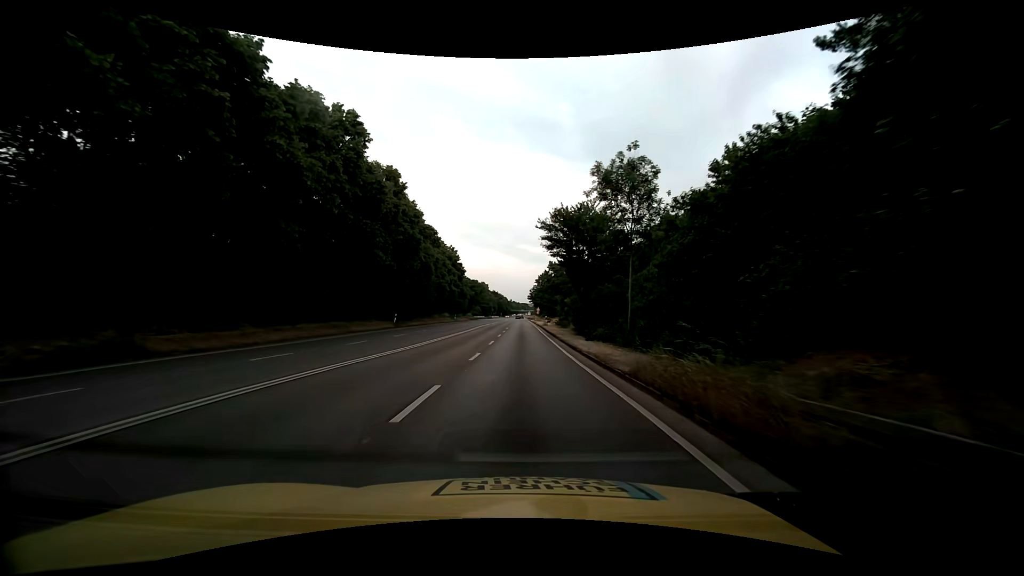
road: trunk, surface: asphalt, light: Day
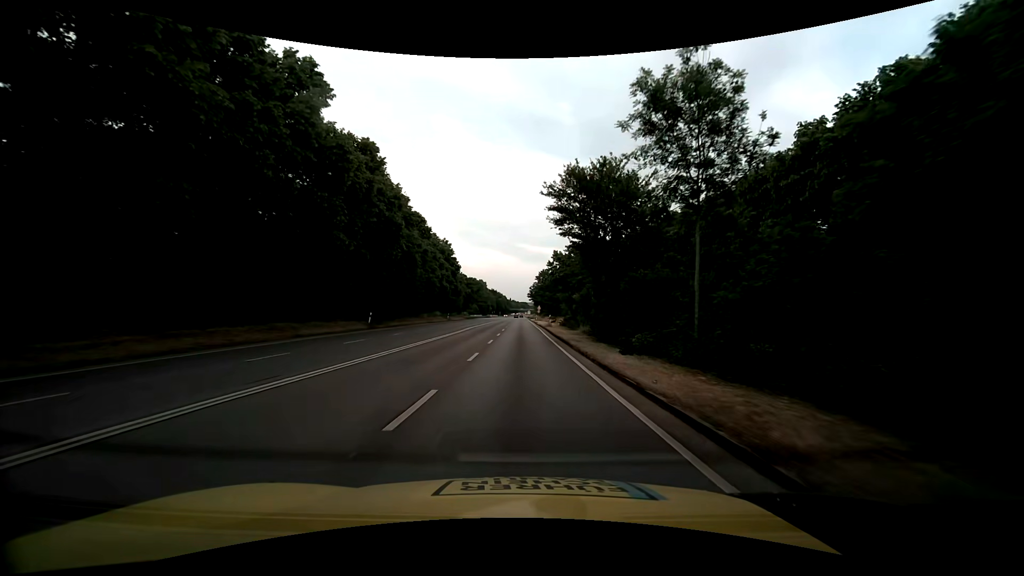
(0.0, +9.4) m; 0°
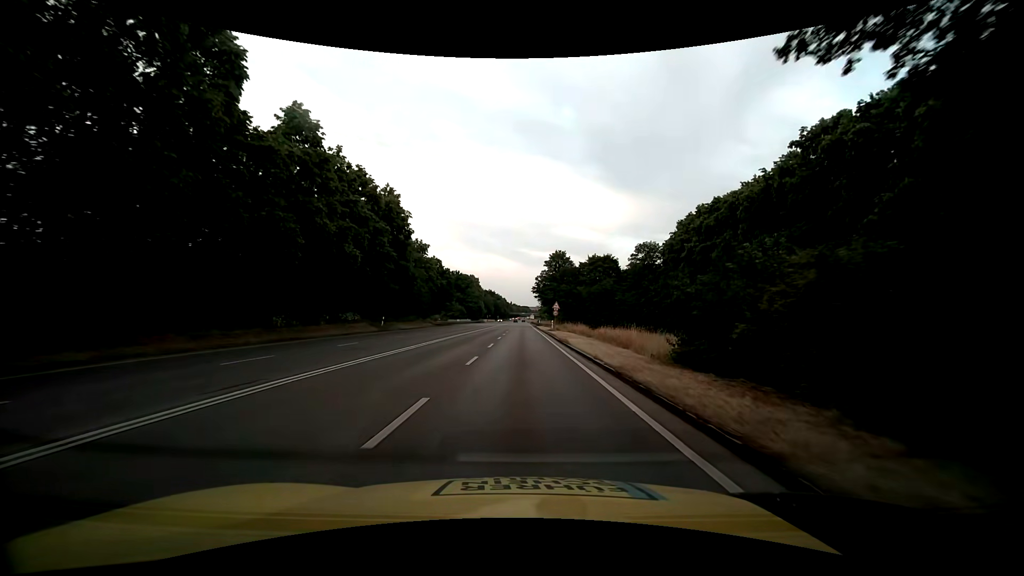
(+0.2, +47.3) m; 0°
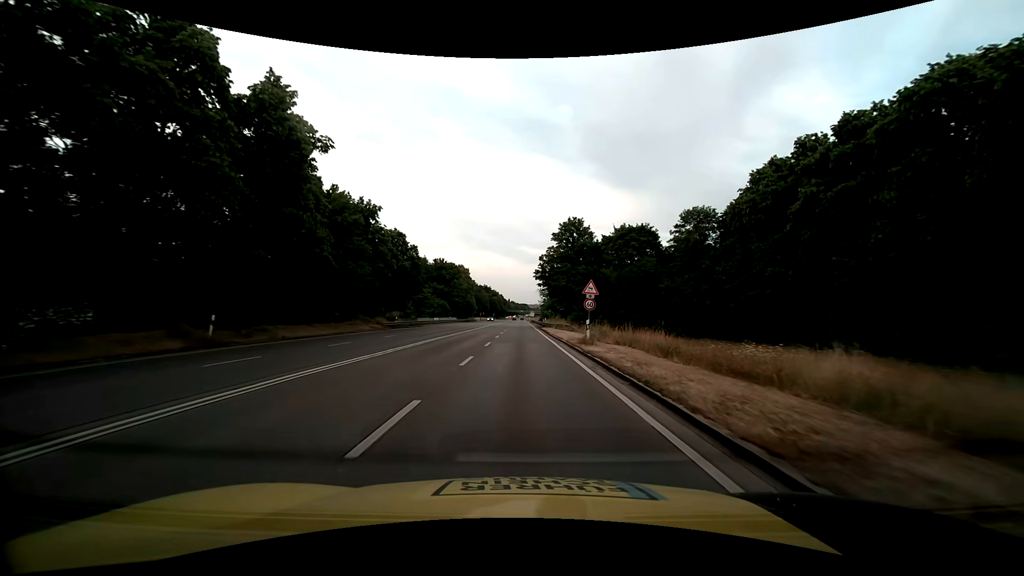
(-0.1, +28.3) m; 0°
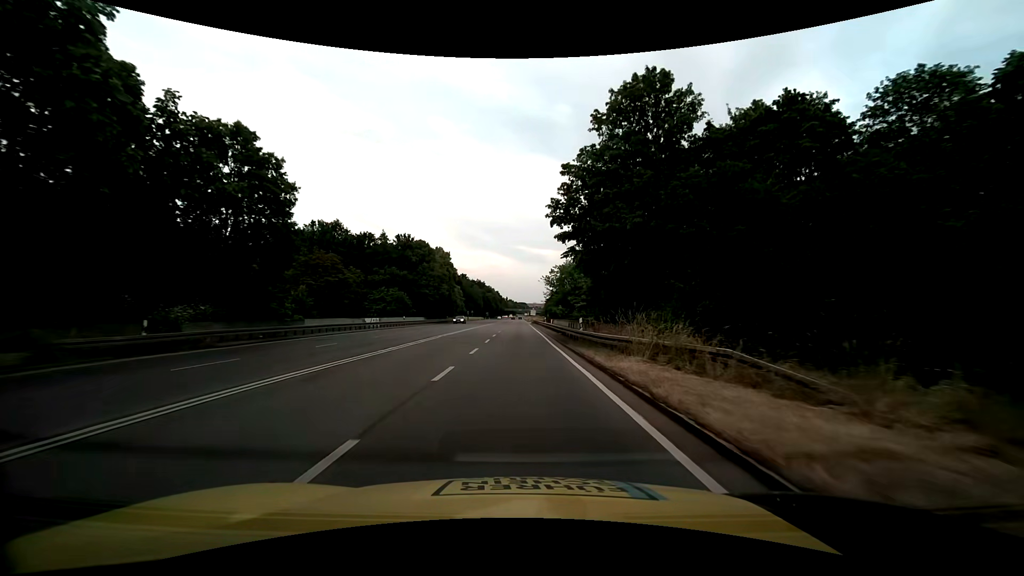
(+0.1, +37.7) m; 0°
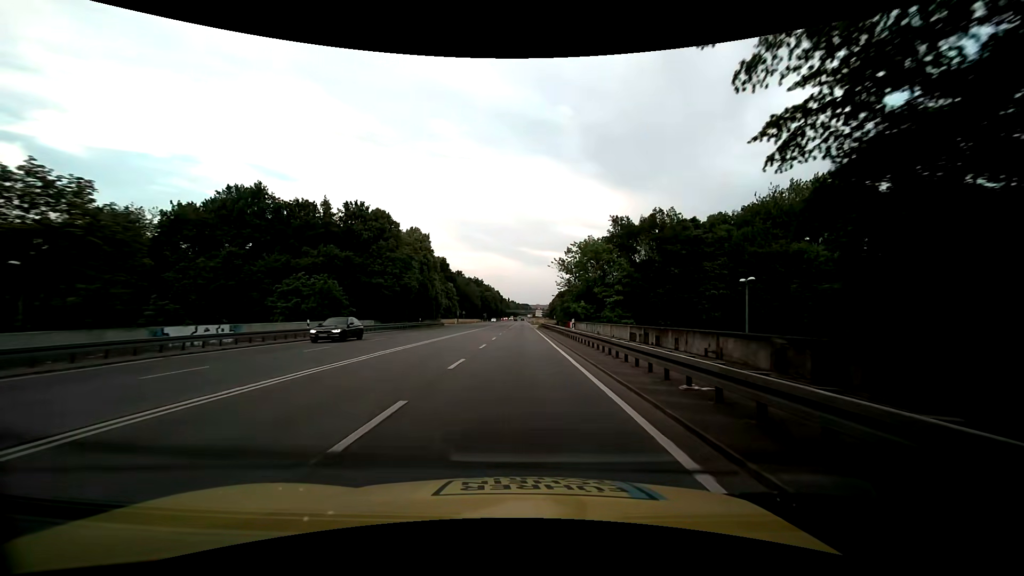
(0.0, +28.2) m; 0°
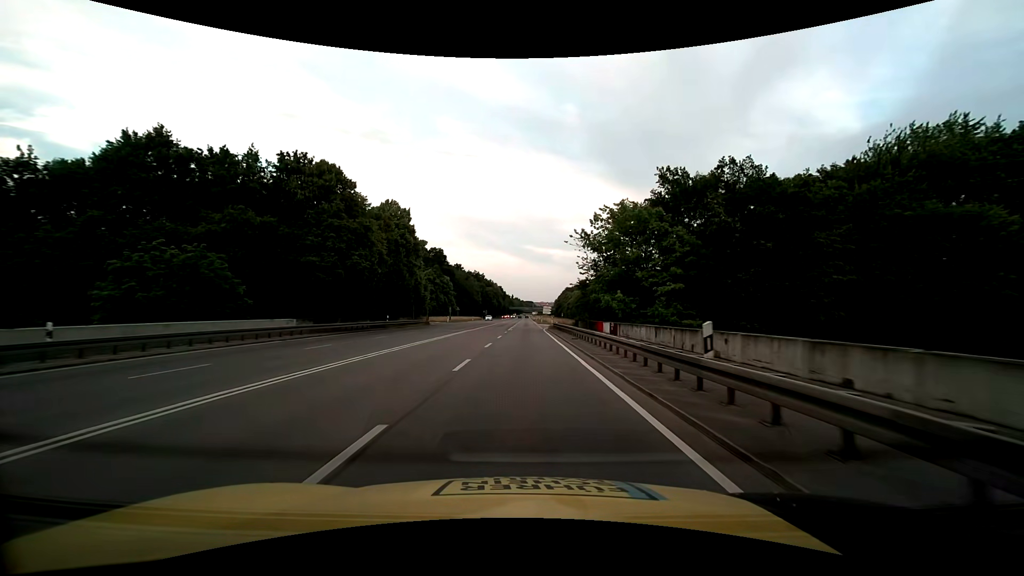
(-0.1, +18.8) m; 0°
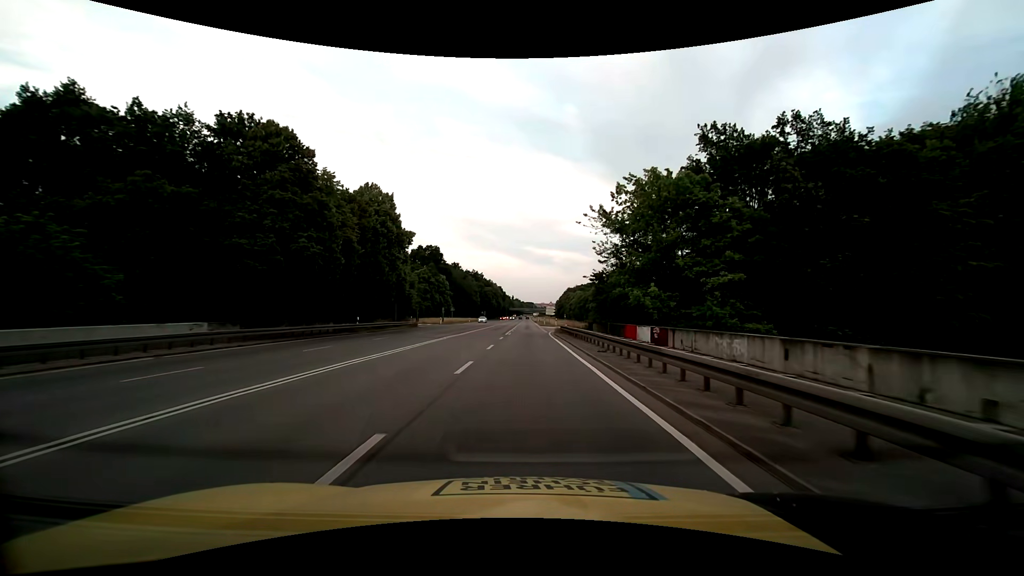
(0.0, +9.4) m; 0°
(0, +10) (0, +20) (0, +30) (0, +40) (0, +50) (0, +60) (0, +70) (+1, +80) (+1, +90) (+1, +100) m
